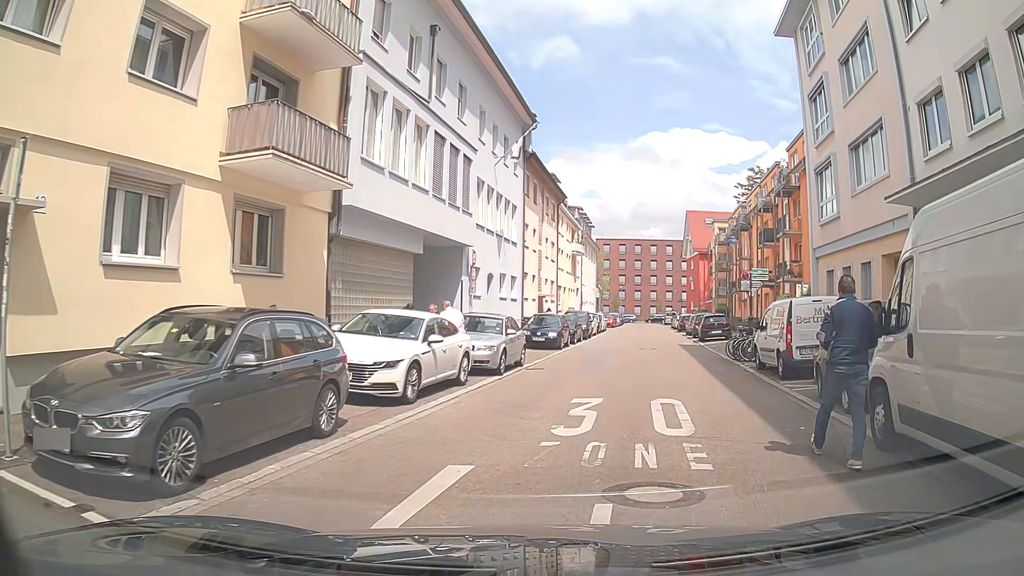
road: residential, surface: asphalt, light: Day
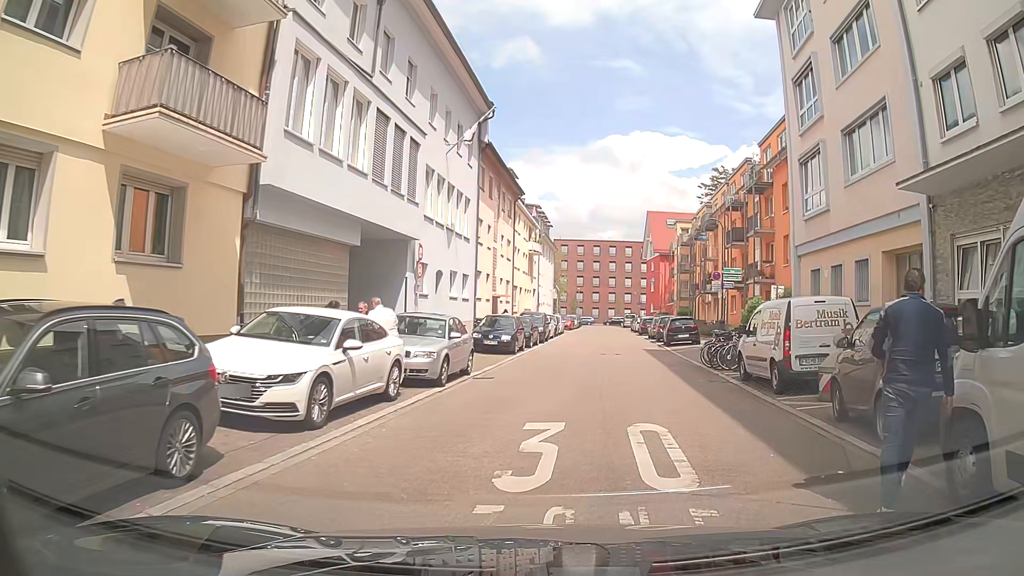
(+0.2, +2.5) m; +4°
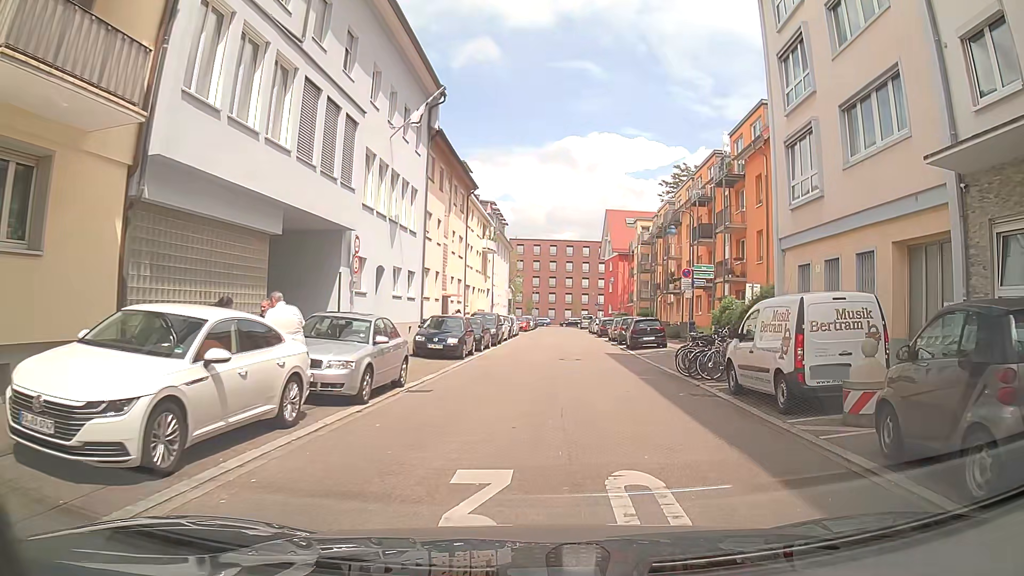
(+0.1, +2.8) m; +3°
